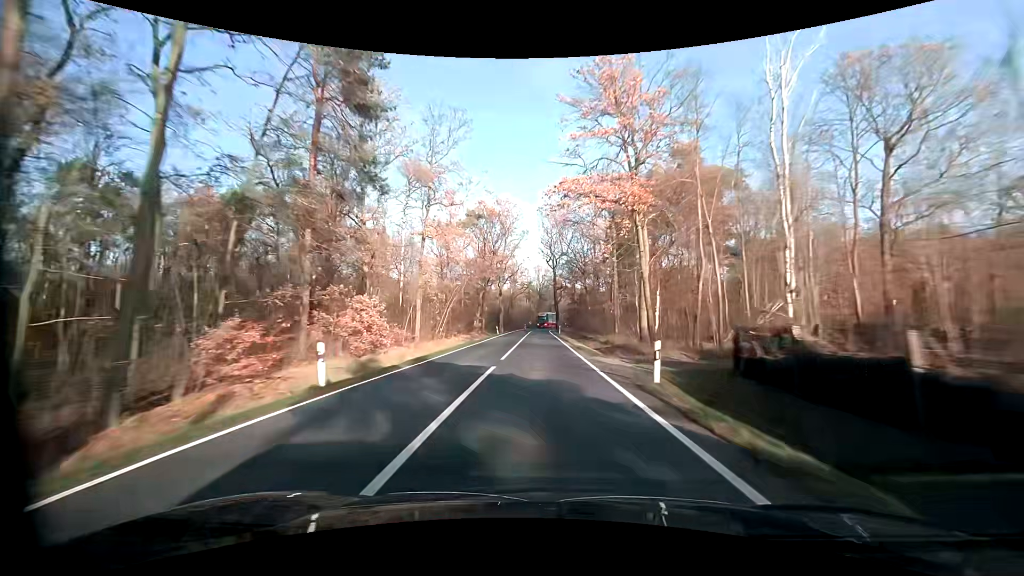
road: primary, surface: asphalt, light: Day
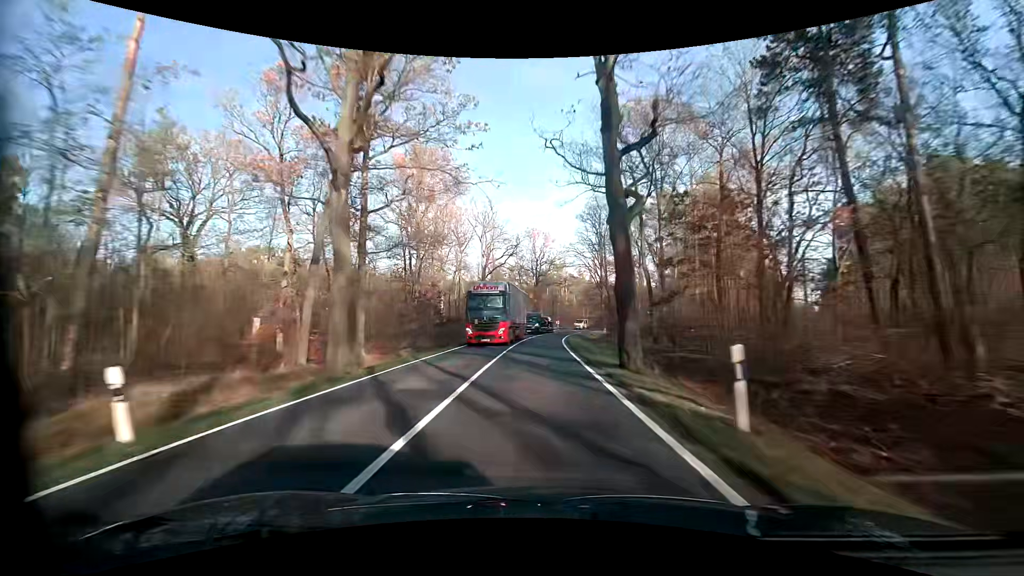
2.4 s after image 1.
(+0.2, +59.3) m; 0°
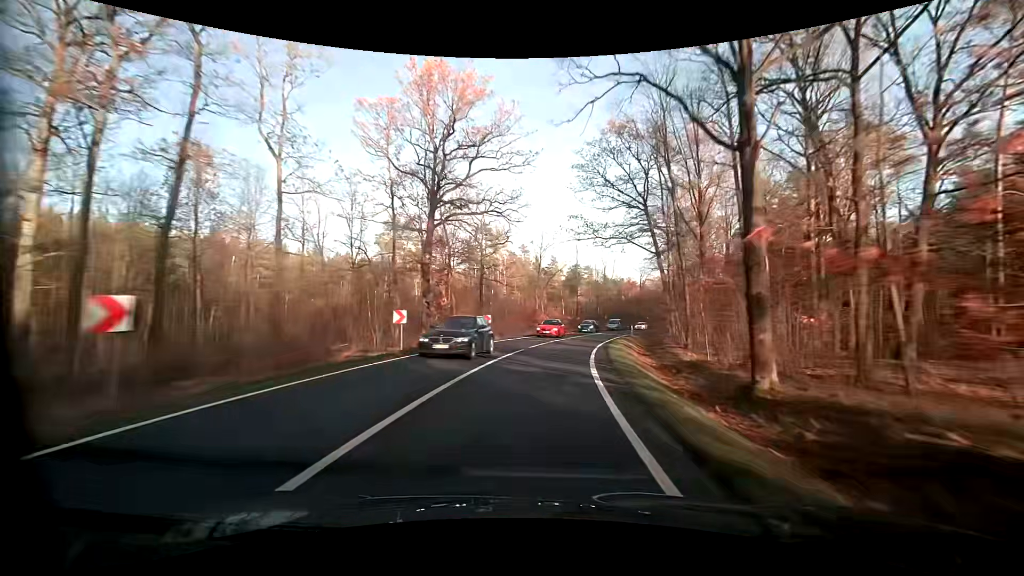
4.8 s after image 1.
(+2.4, +57.6) m; +7°
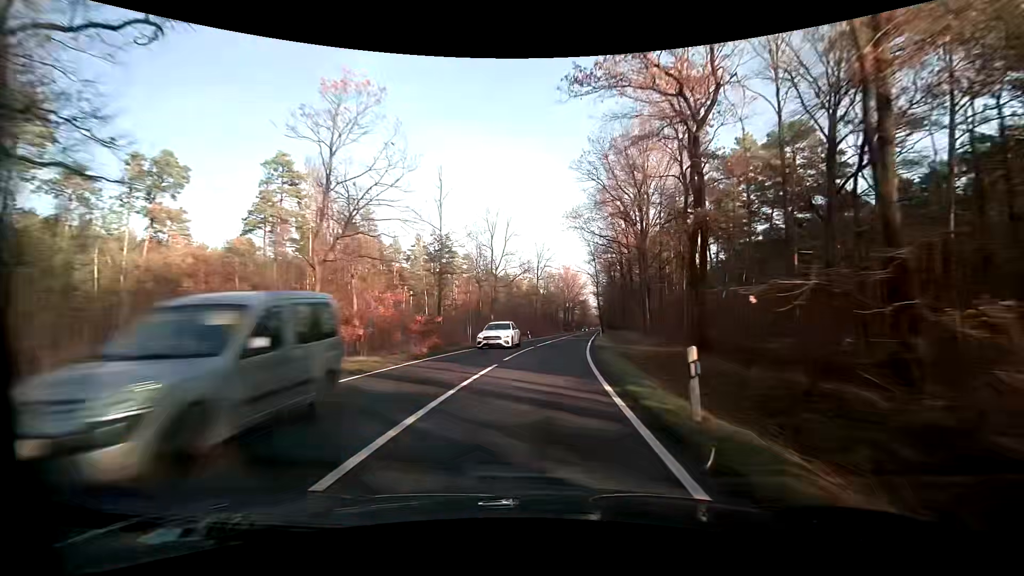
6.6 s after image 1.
(+4.9, +41.4) m; +14°
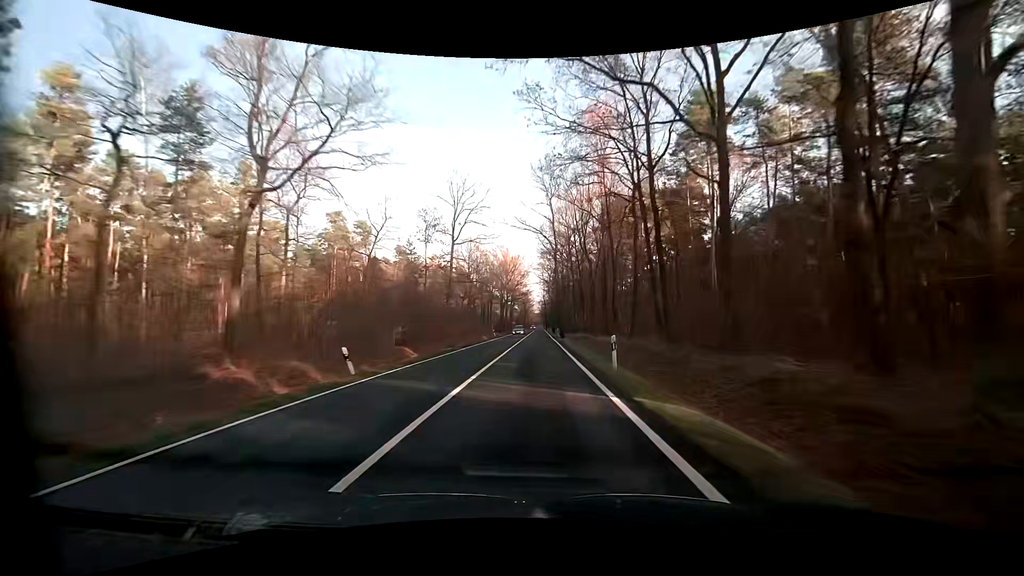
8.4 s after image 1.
(+2.7, +42.8) m; +6°
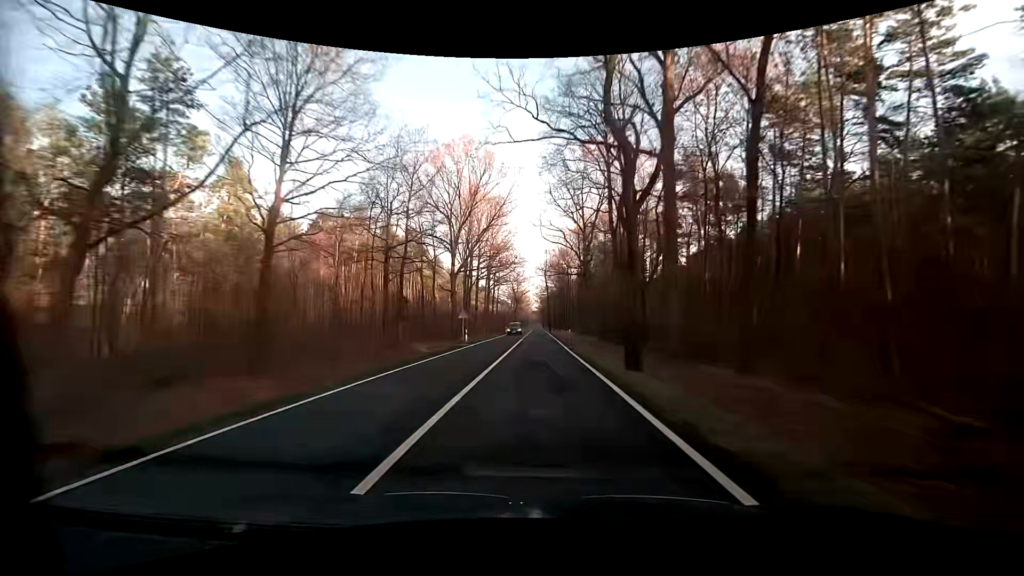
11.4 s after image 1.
(0.0, +75.9) m; 0°
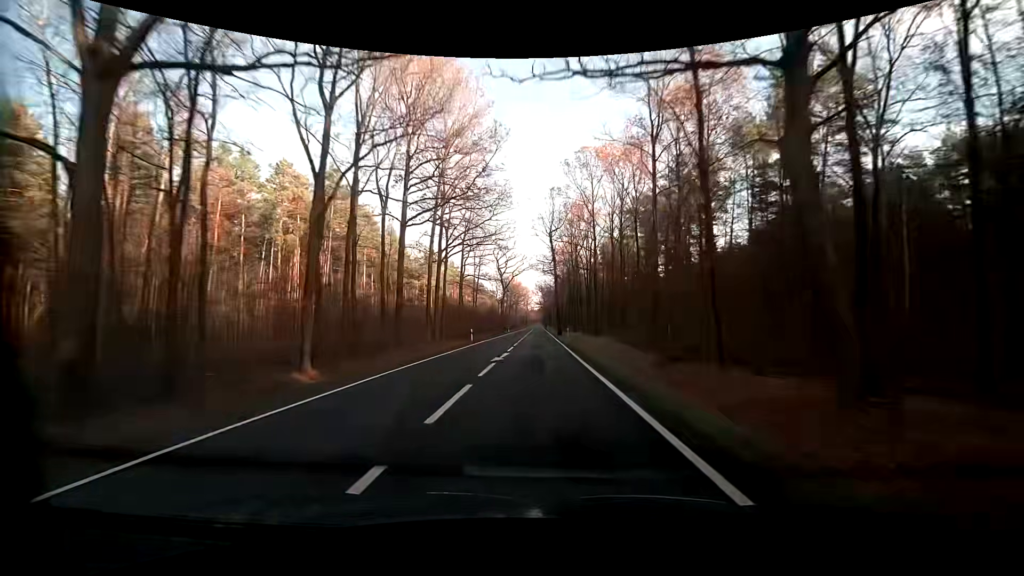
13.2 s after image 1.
(+0.2, +46.9) m; 0°
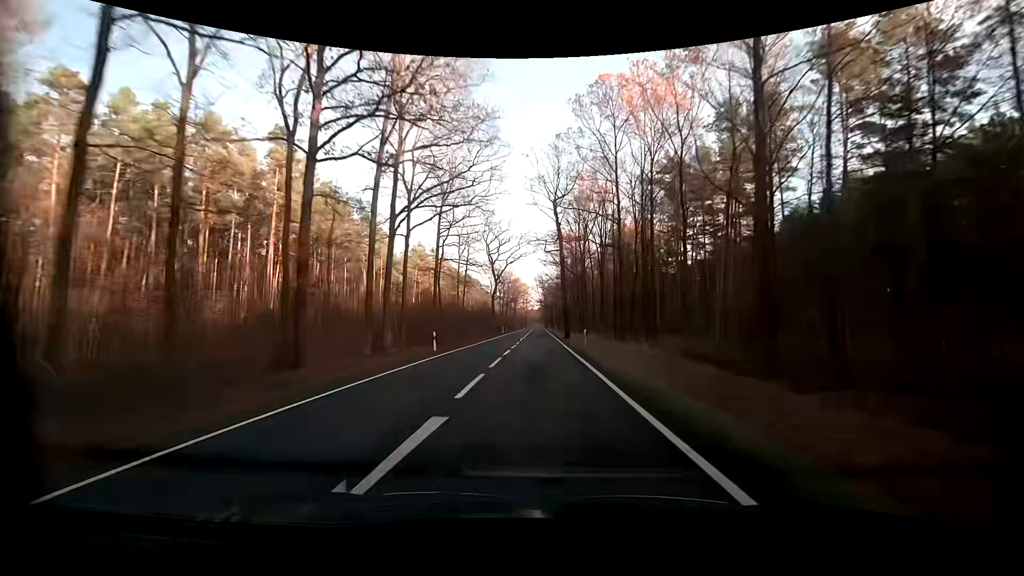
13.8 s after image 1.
(0.0, +15.7) m; 0°
(0, +10) (0, +20) (0, +30) (0, +40) (0, +50) (0, +60) (0, +70) (0, +80) (0, +90) (0, +100) m
